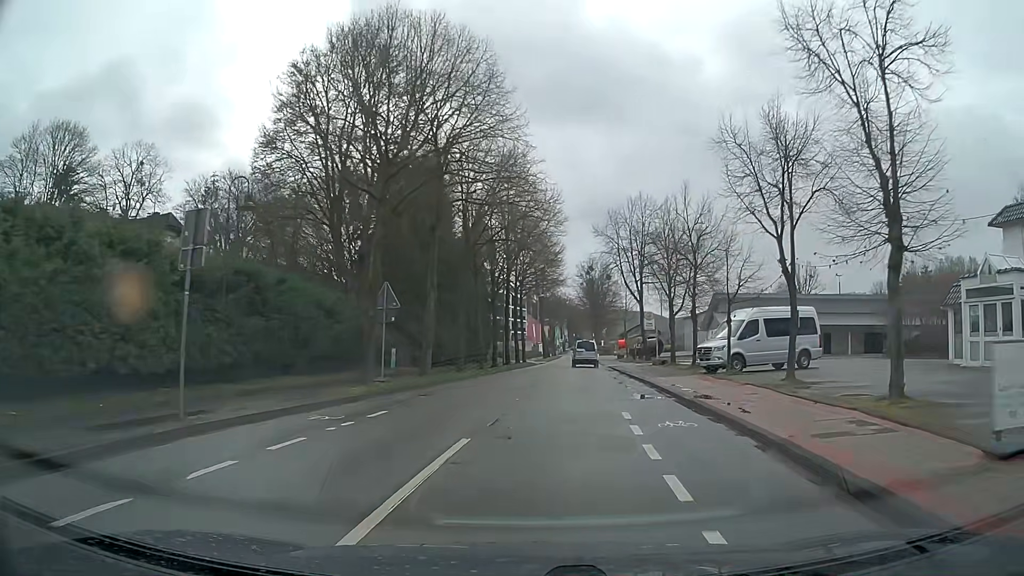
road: tertiary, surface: asphalt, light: Day
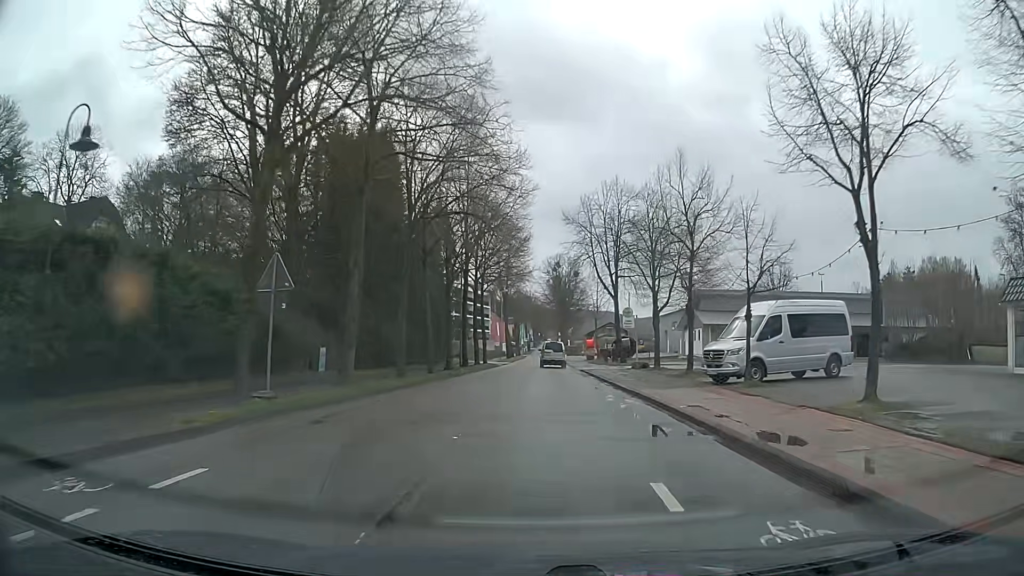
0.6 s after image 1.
(+0.2, +6.4) m; +3°
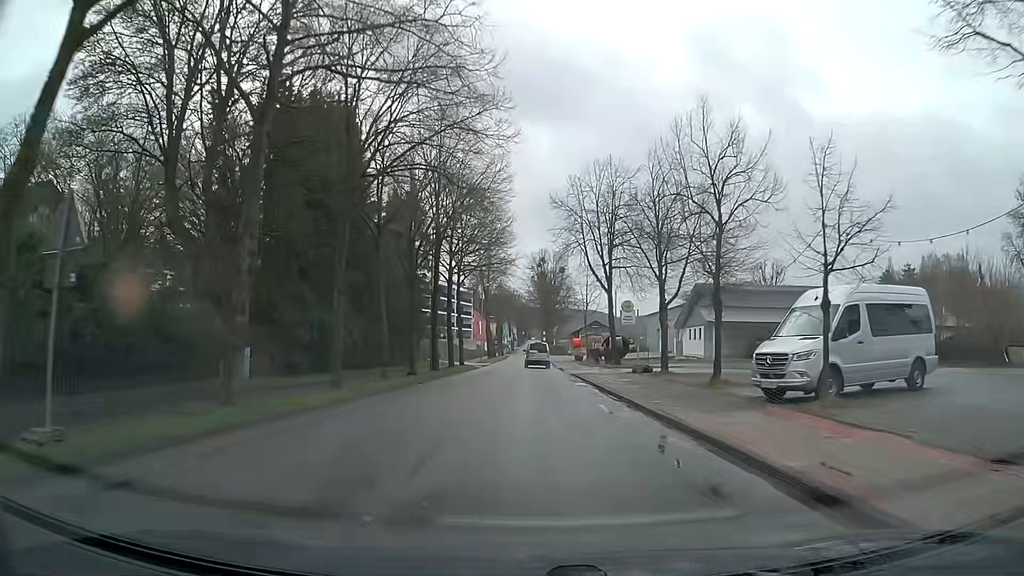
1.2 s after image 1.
(+0.2, +6.6) m; +2°
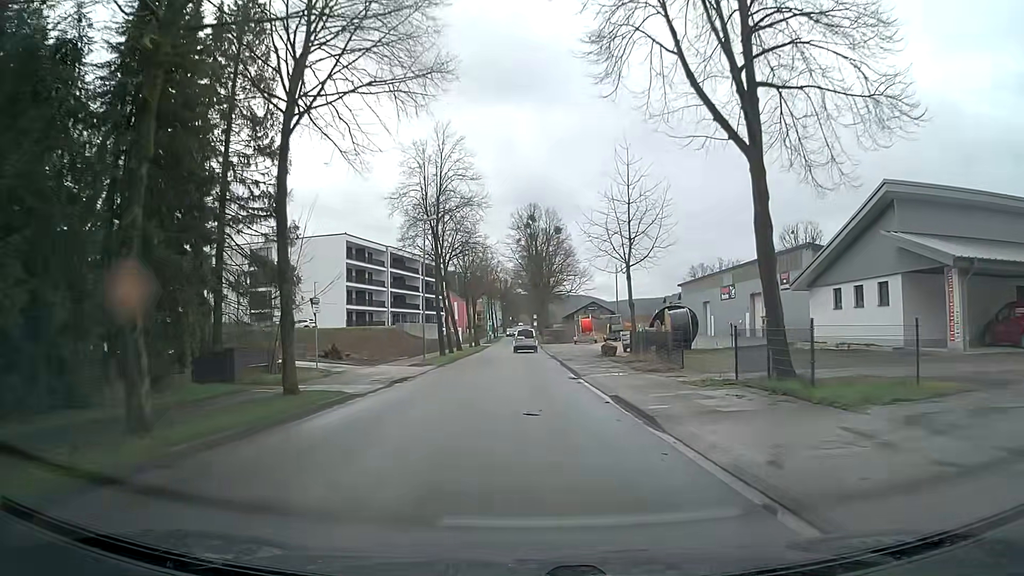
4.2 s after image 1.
(+0.1, +34.9) m; 0°
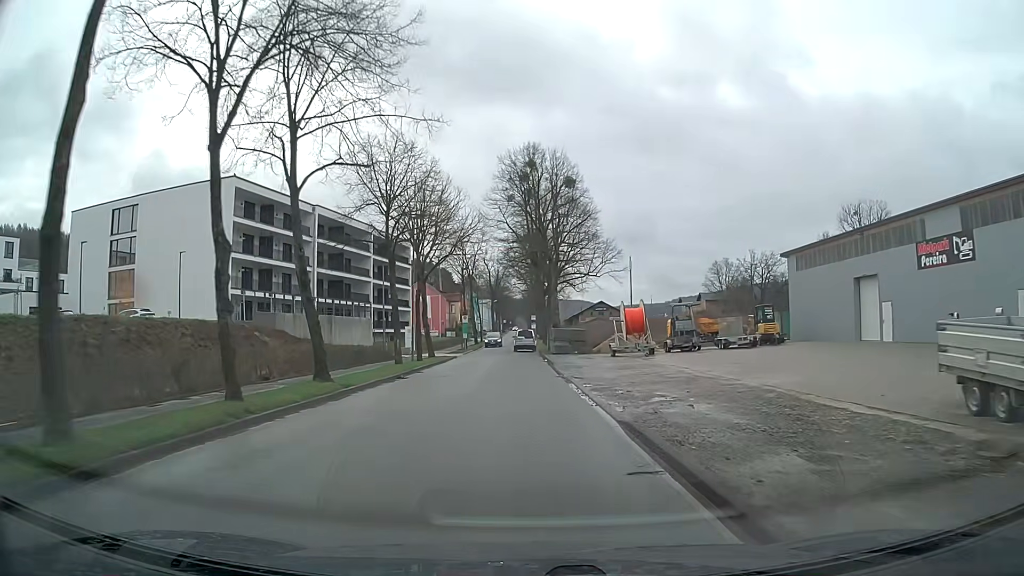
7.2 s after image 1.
(+0.2, +36.0) m; +1°
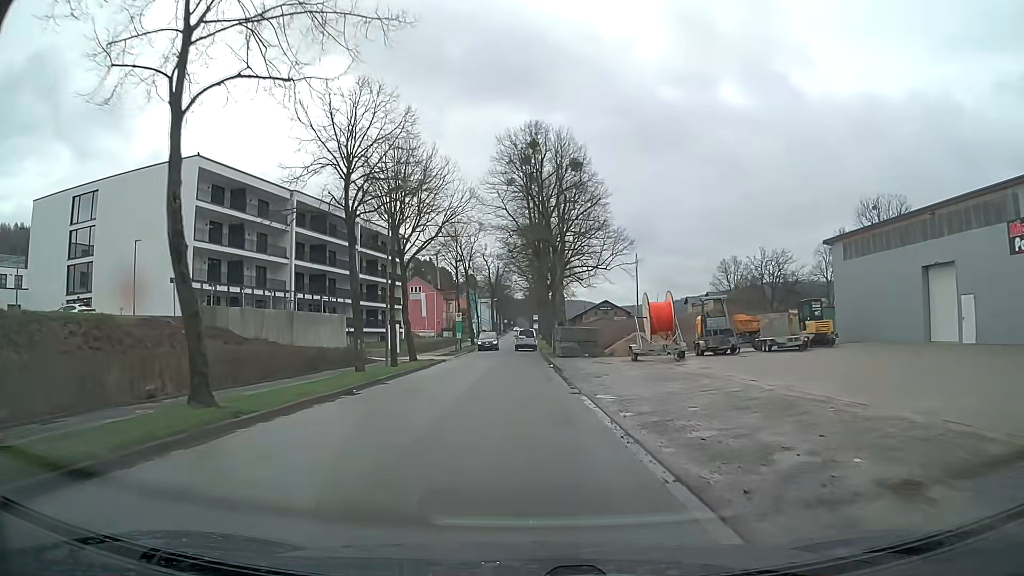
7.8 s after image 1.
(0.0, +7.4) m; 0°
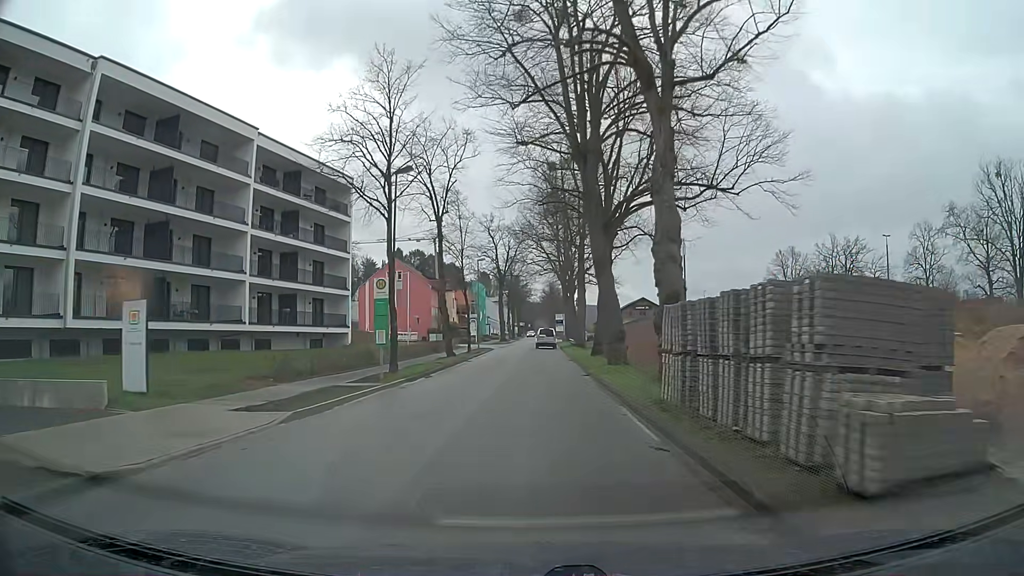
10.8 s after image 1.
(-0.6, +35.3) m; -1°
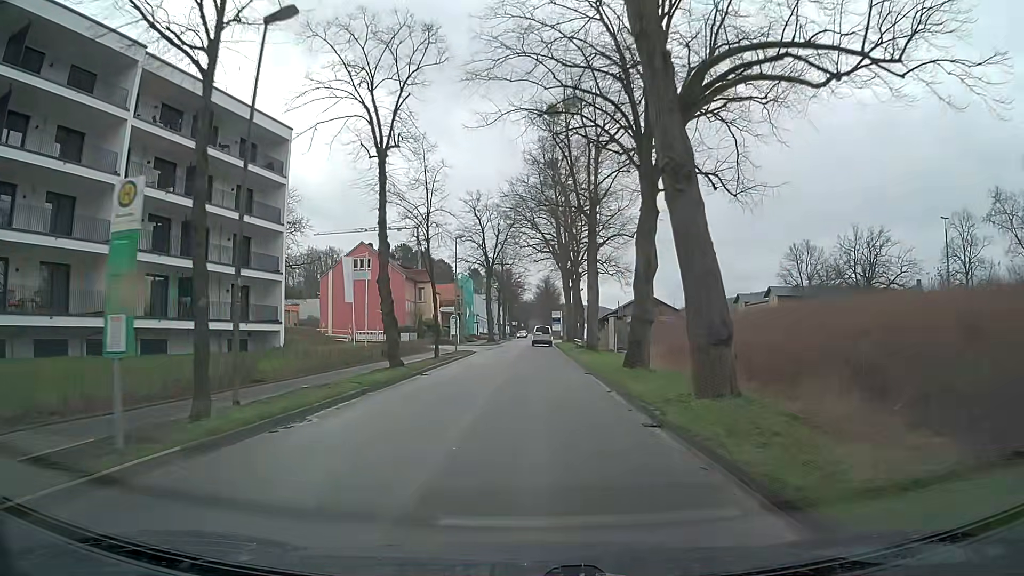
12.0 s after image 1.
(-0.1, +14.5) m; 0°
(0, +10) (0, +20) (0, +30) (+1, +40) (+1, +50) (+1, +60) (+1, +70) (+1, +80) (+1, +90) (+1, +100) m
